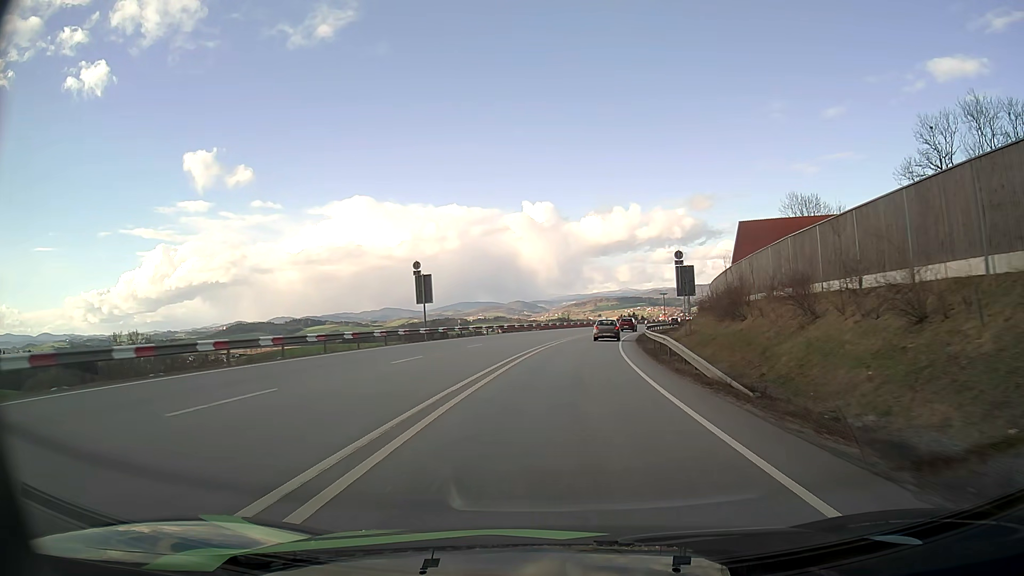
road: primary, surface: asphalt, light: Day
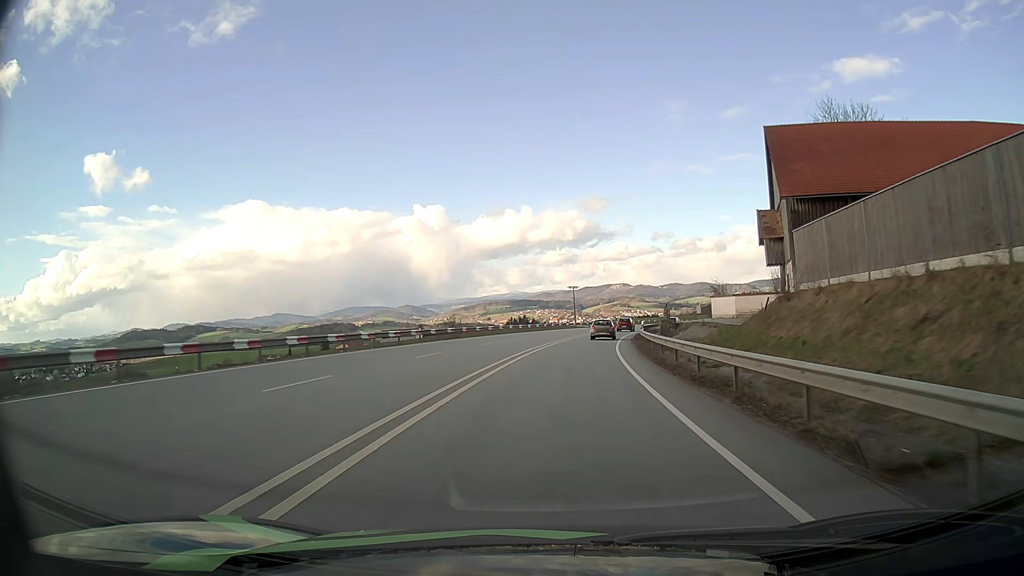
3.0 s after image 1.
(+4.5, +56.0) m; +9°
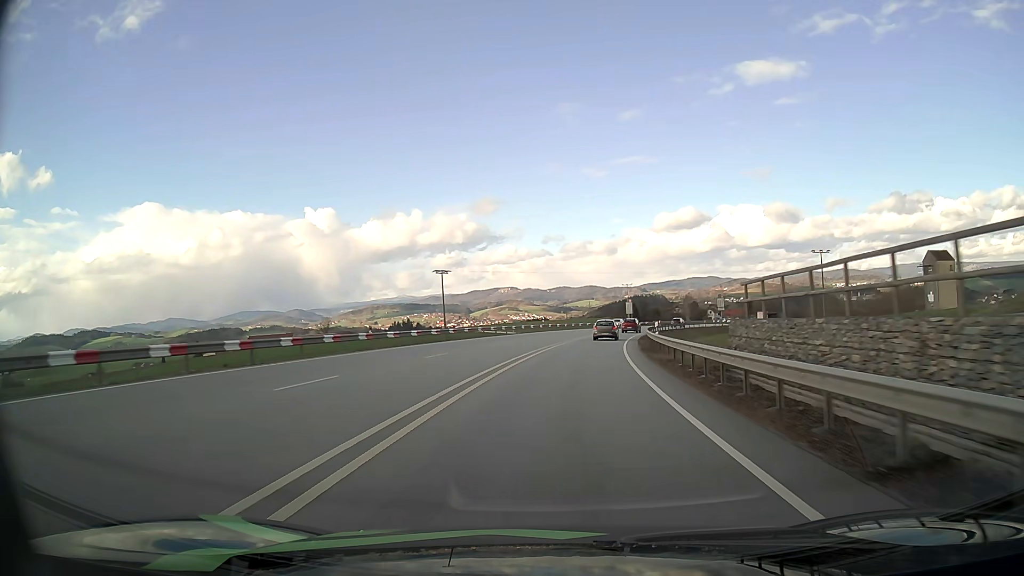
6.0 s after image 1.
(+4.9, +59.6) m; +9°
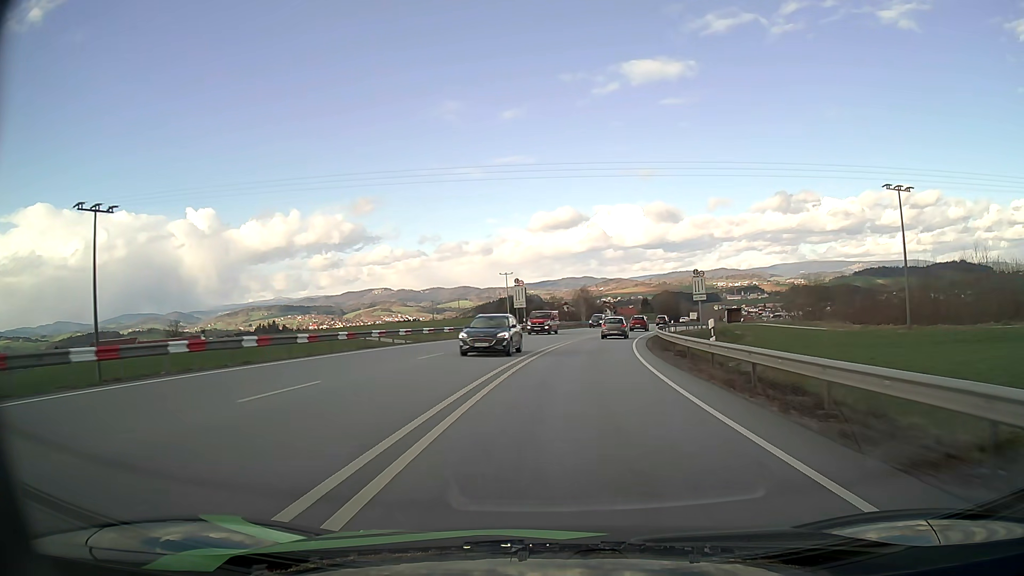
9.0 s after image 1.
(+5.3, +61.6) m; +10°
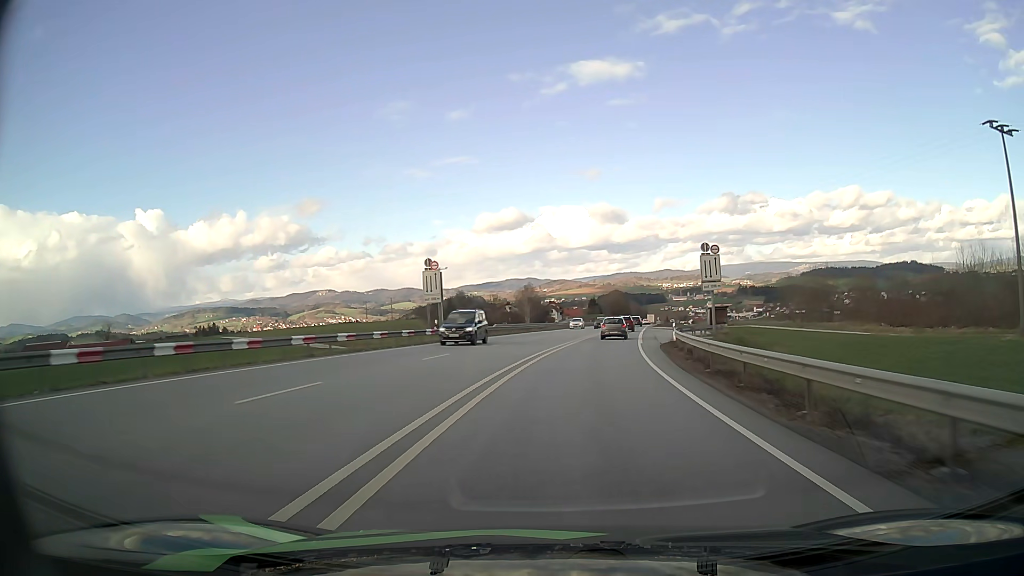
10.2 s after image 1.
(+1.0, +24.0) m; +4°
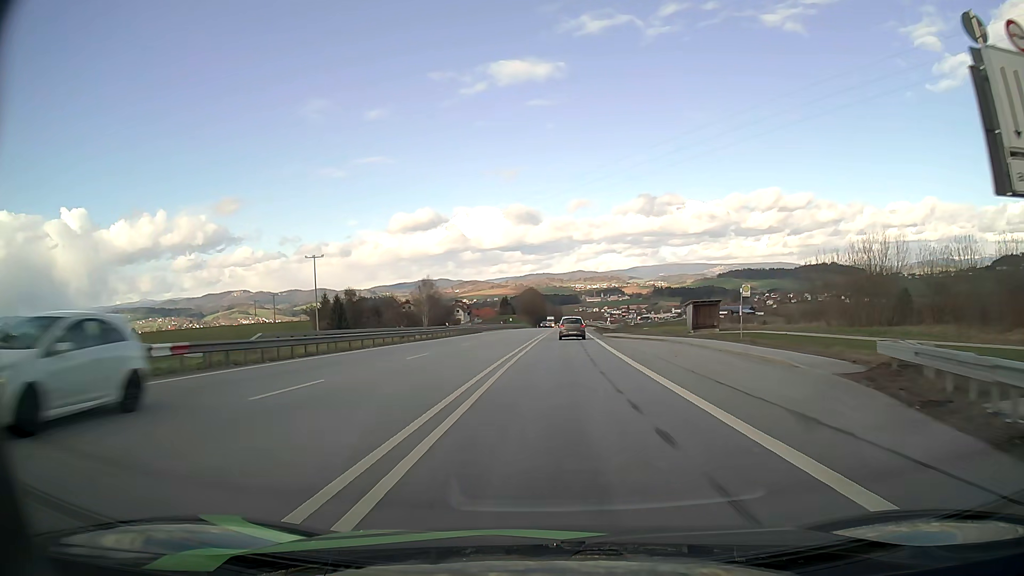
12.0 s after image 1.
(+2.5, +34.9) m; +8°
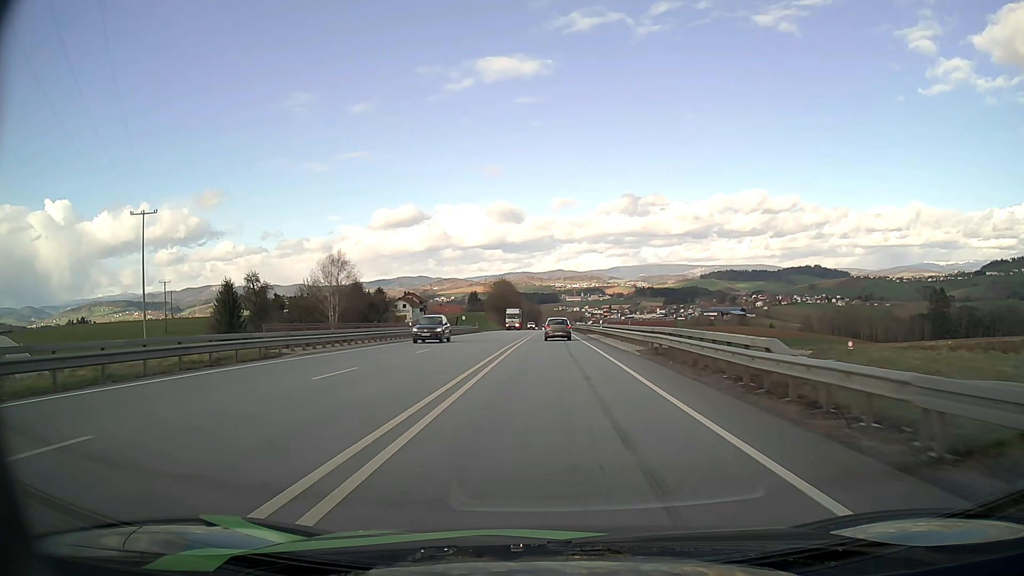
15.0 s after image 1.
(+1.3, +56.1) m; +2°
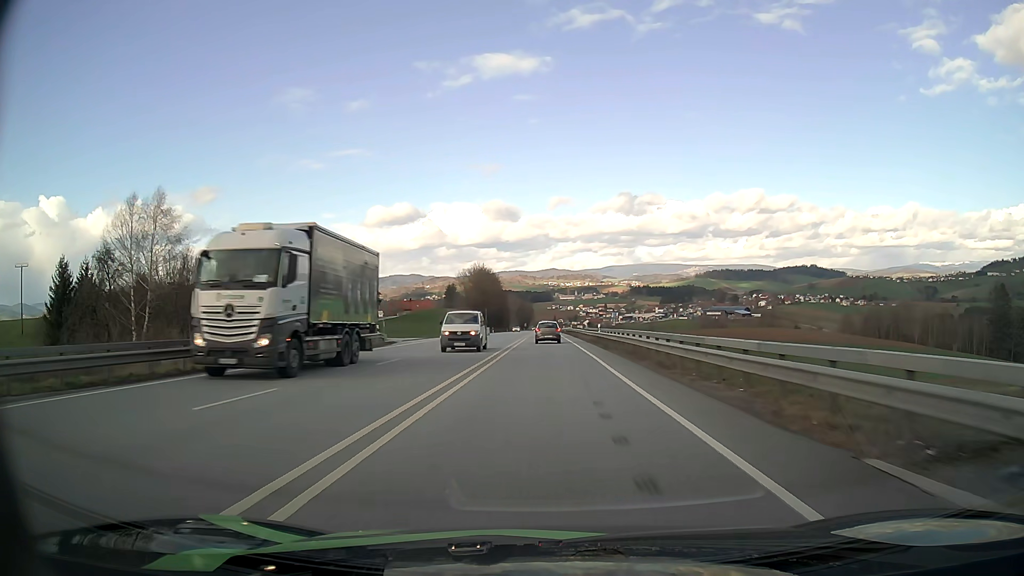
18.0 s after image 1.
(+0.3, +53.3) m; +1°
(0, +10) (0, +20) (0, +30) (0, +40) (0, +50) (0, +60) (0, +70) (-1, +80) (-1, +90) (-1, +100) m
